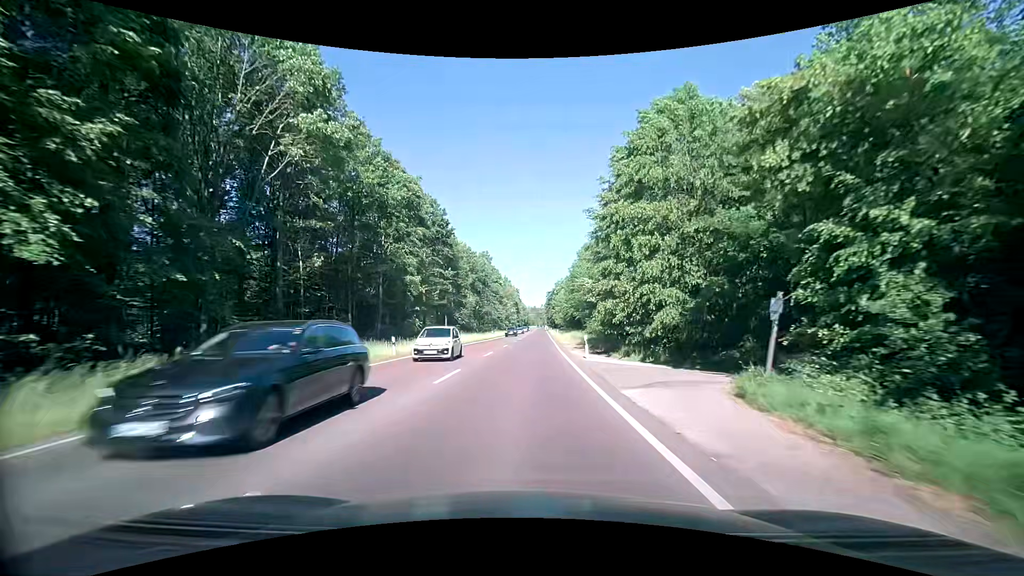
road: secondary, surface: asphalt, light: Day
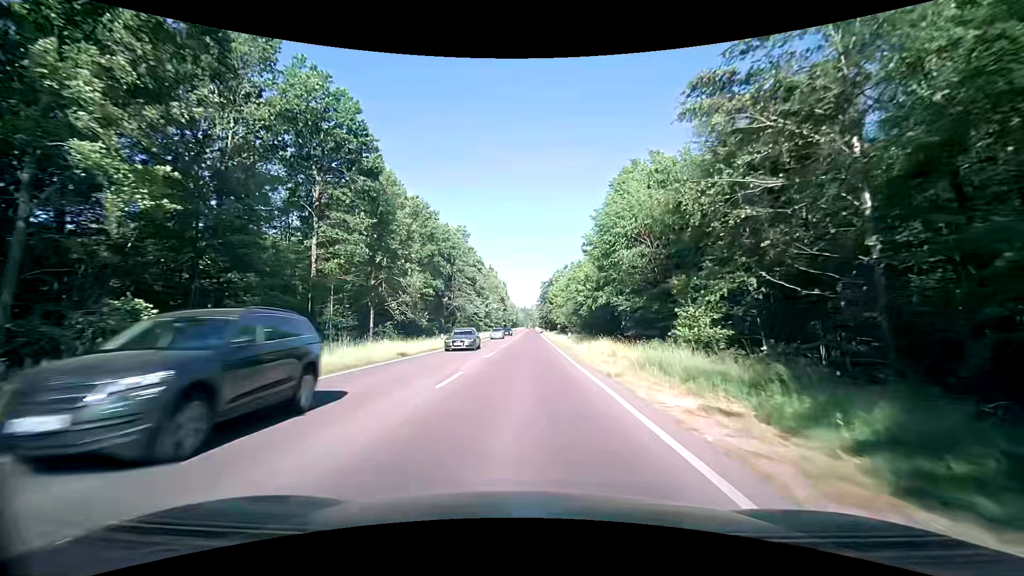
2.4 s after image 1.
(+0.4, +36.7) m; +1°
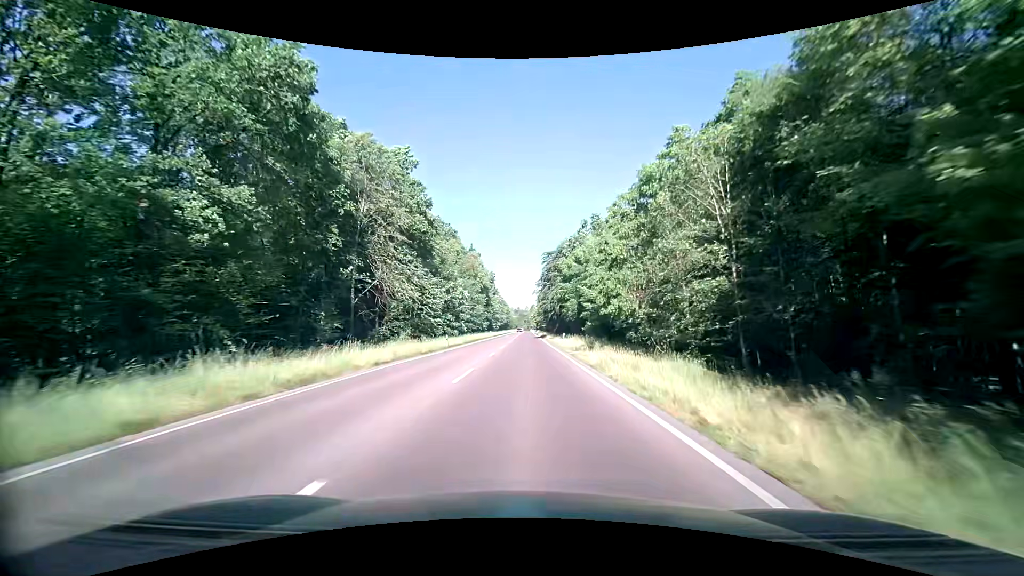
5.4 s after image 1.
(+0.3, +47.0) m; 0°
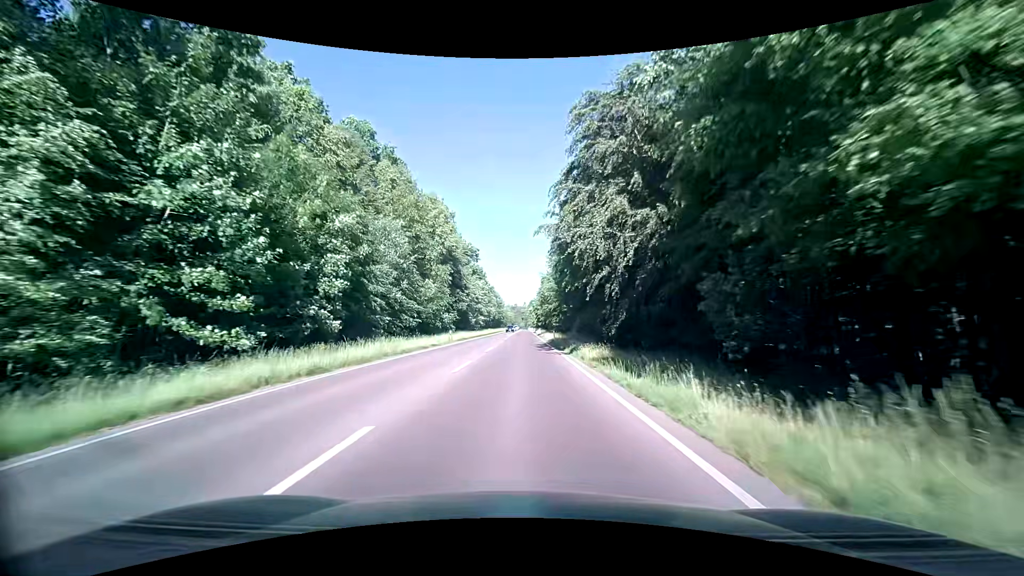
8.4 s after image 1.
(+0.6, +45.6) m; 0°
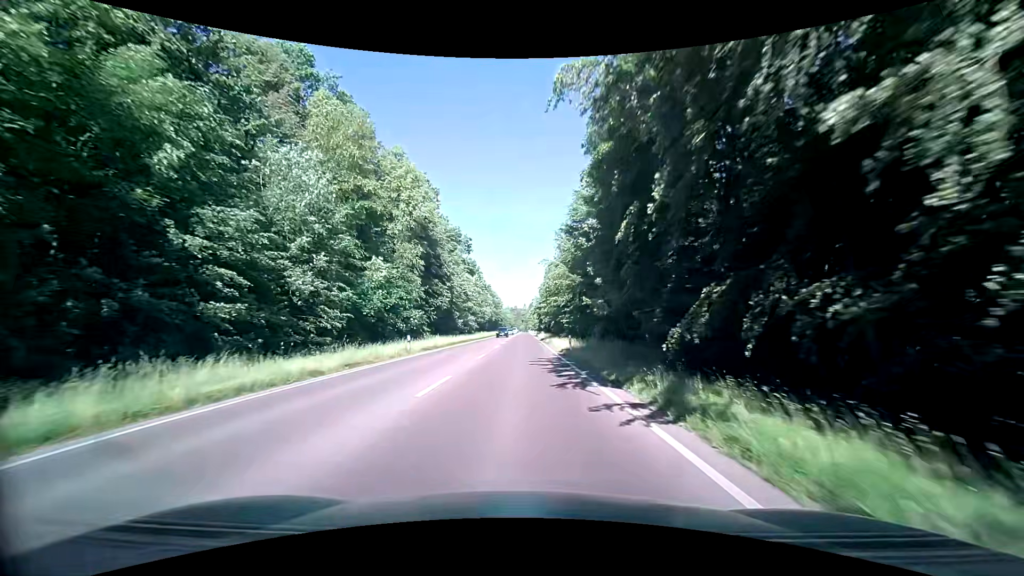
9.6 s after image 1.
(+0.2, +16.7) m; +1°
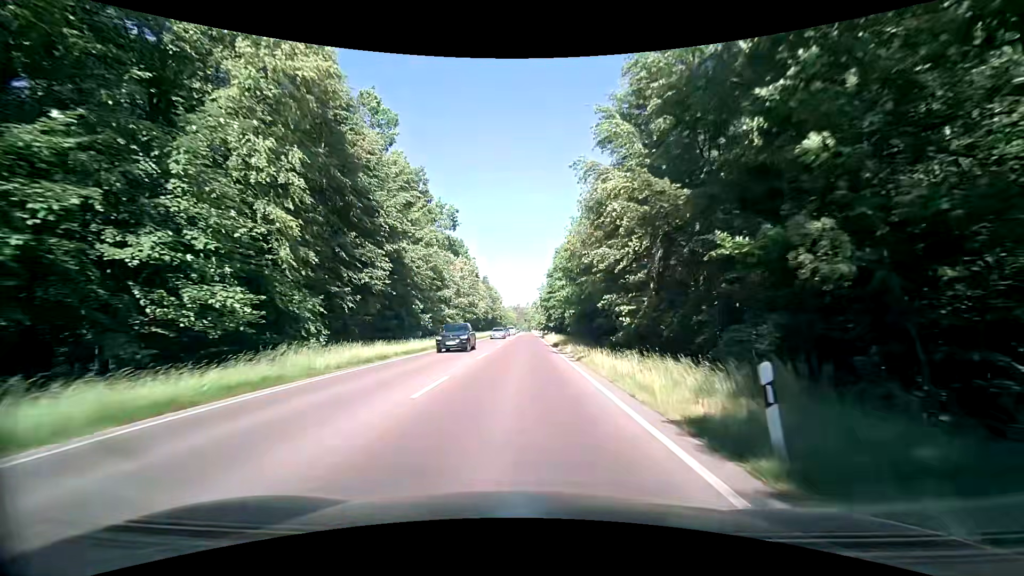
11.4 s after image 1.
(+0.1, +24.4) m; 0°
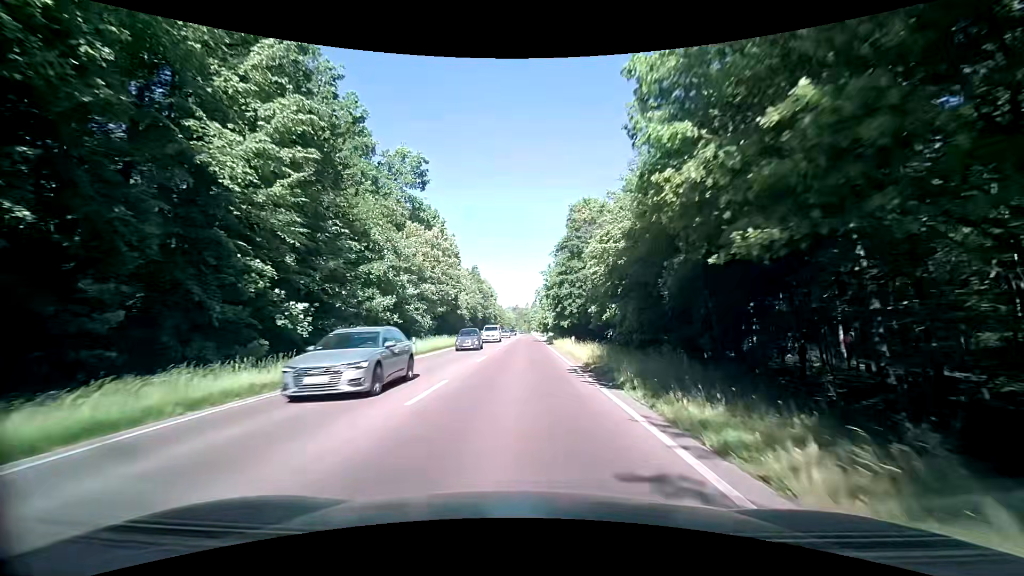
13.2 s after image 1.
(-0.1, +24.4) m; -1°
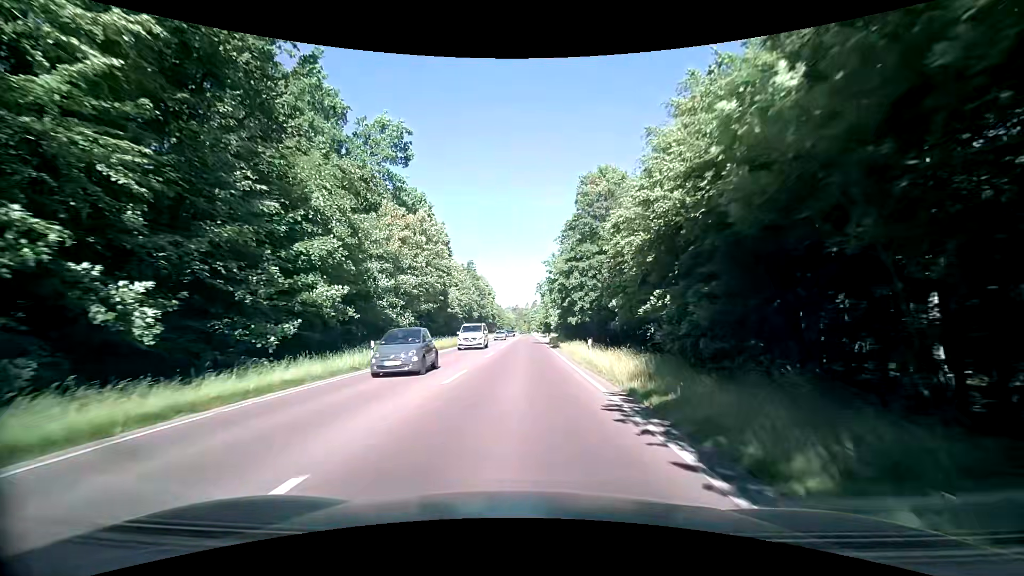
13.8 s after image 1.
(+0.1, +8.3) m; +1°
(0, +10) (0, +20) (0, +30) (0, +40) (0, +50) (0, +60) (0, +70) (+1, +80) (+1, +90) (+1, +100) m
